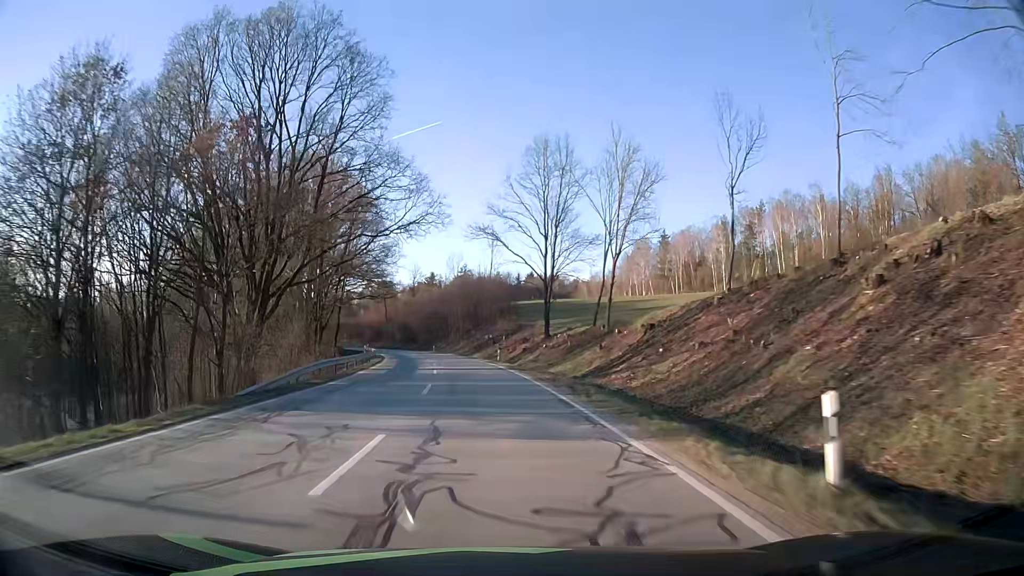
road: secondary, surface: asphalt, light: Day
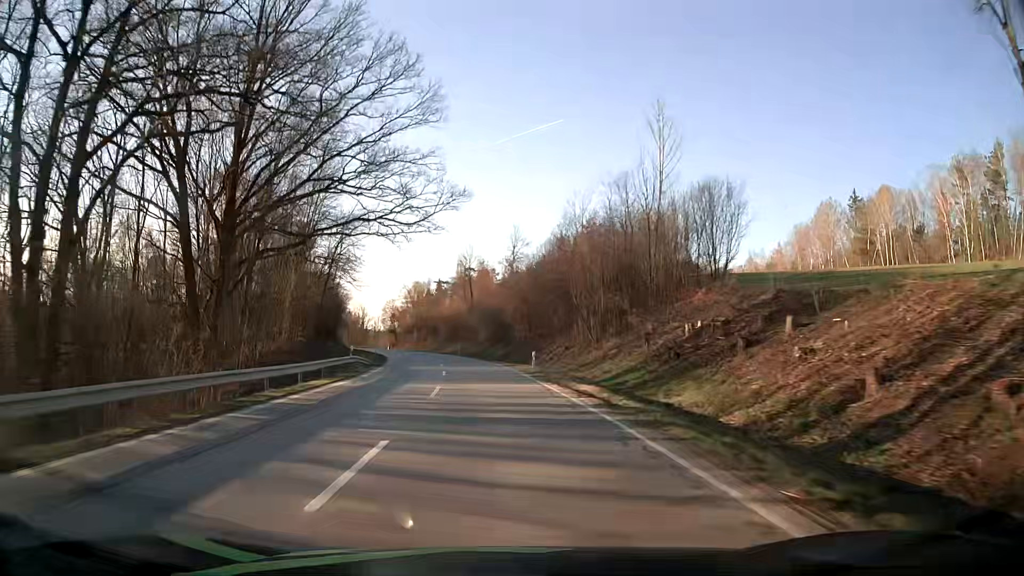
(-5.5, +61.2) m; -10°
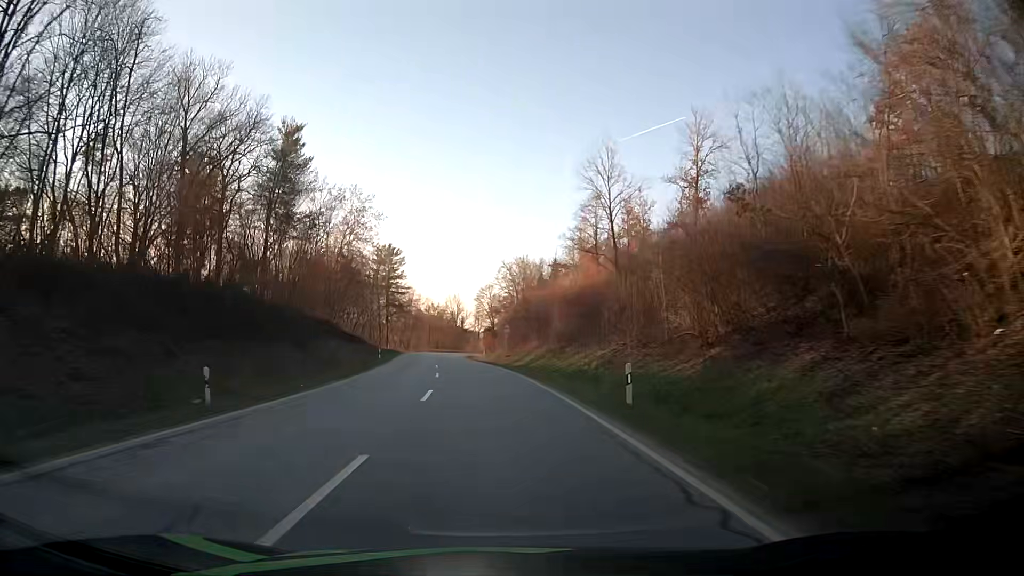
(-4.9, +61.7) m; -10°
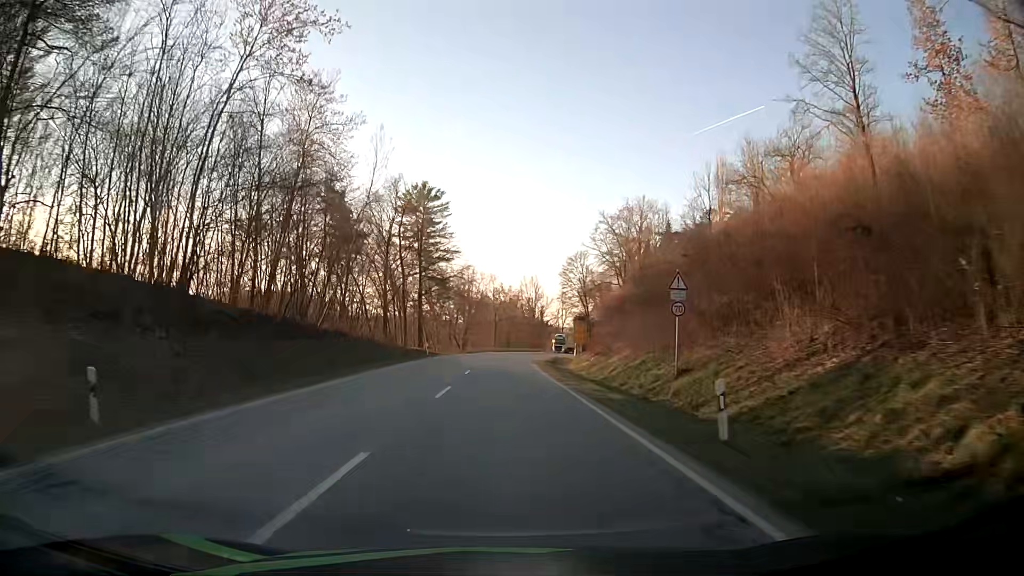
(-3.0, +48.6) m; -7°
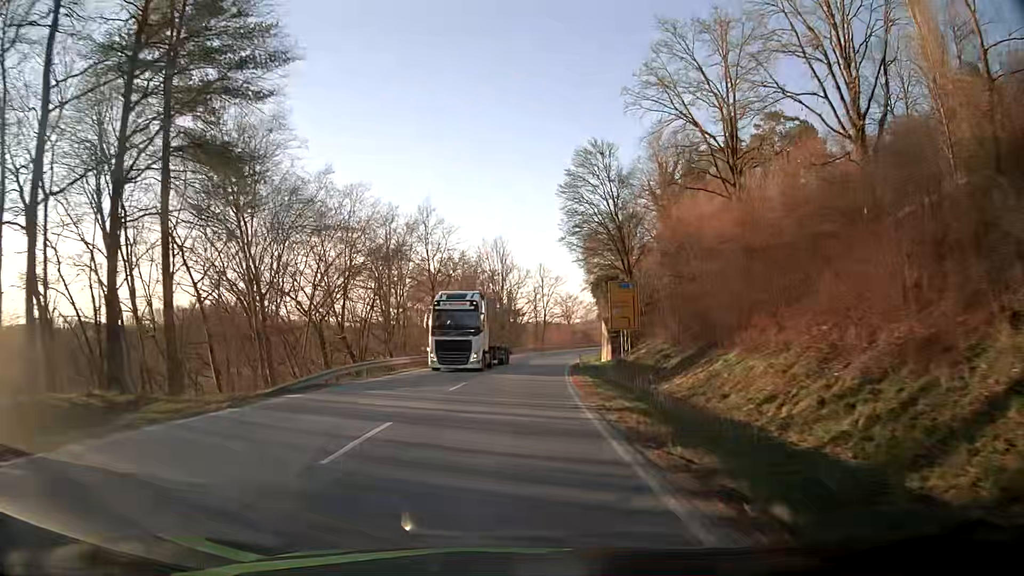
(+0.6, +57.1) m; +3°
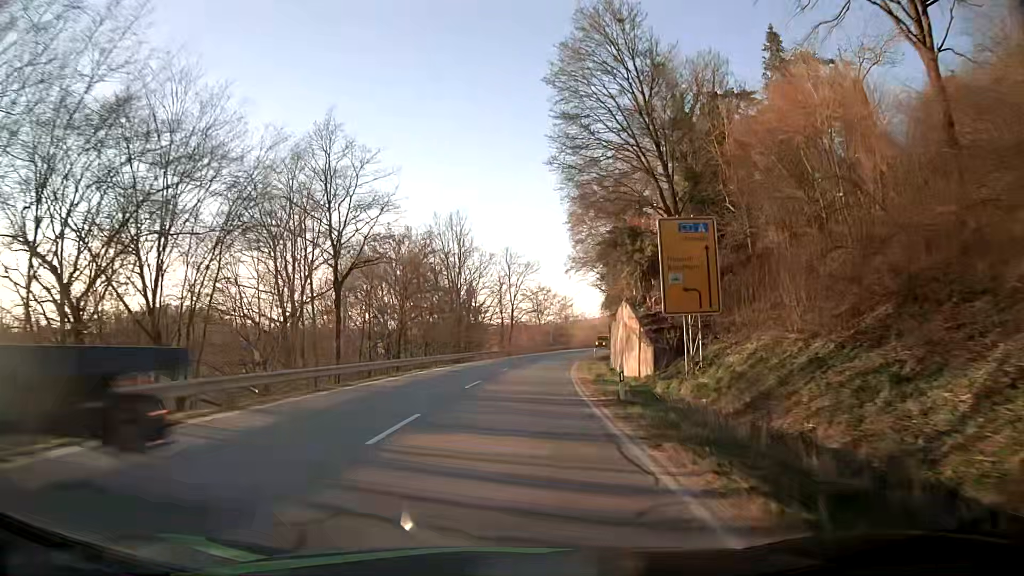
(+0.7, +22.6) m; +4°
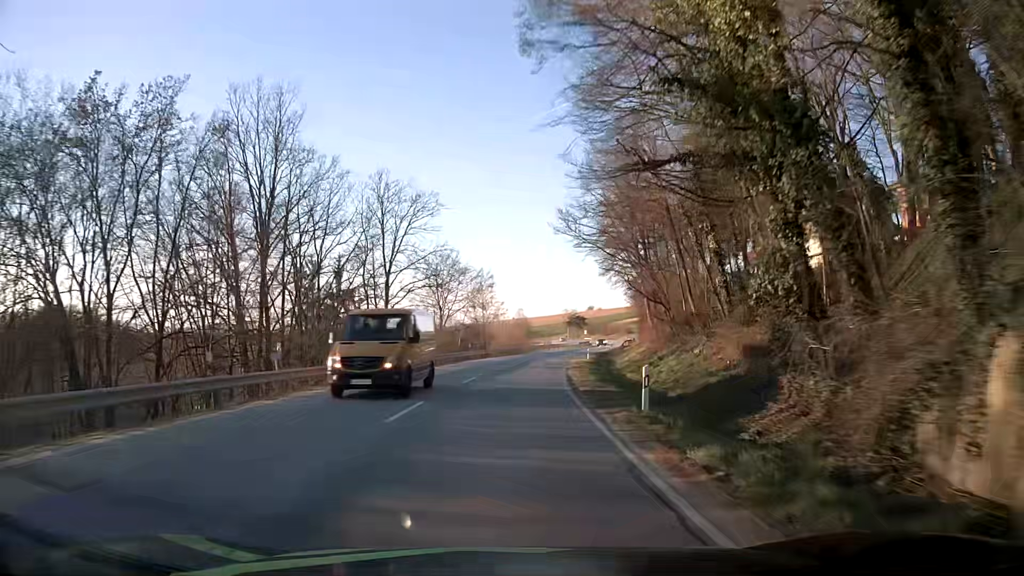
(+2.7, +45.6) m; +7°
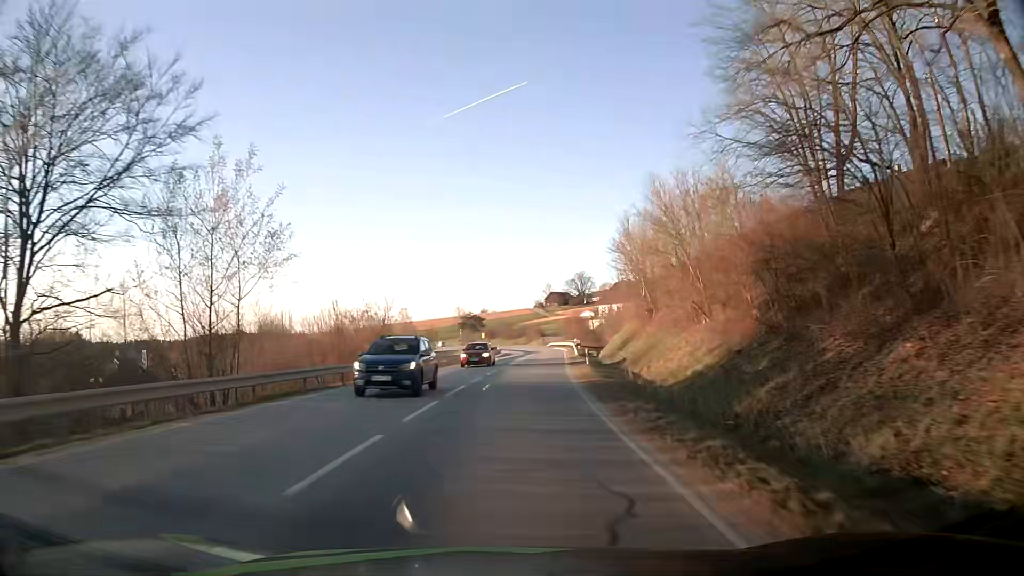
(+4.2, +57.5) m; +9°
(0, +10) (0, +20) (+1, +30) (+2, +40) (+2, +50) (+3, +60) (+4, +70) (+5, +80) (+5, +90) (+5, +100) m
